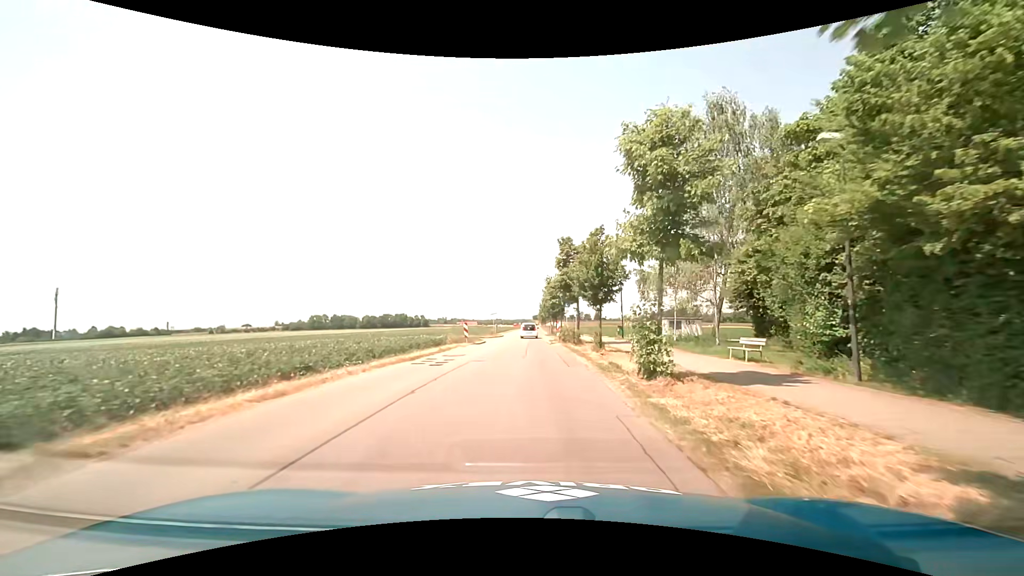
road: tertiary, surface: asphalt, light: Day
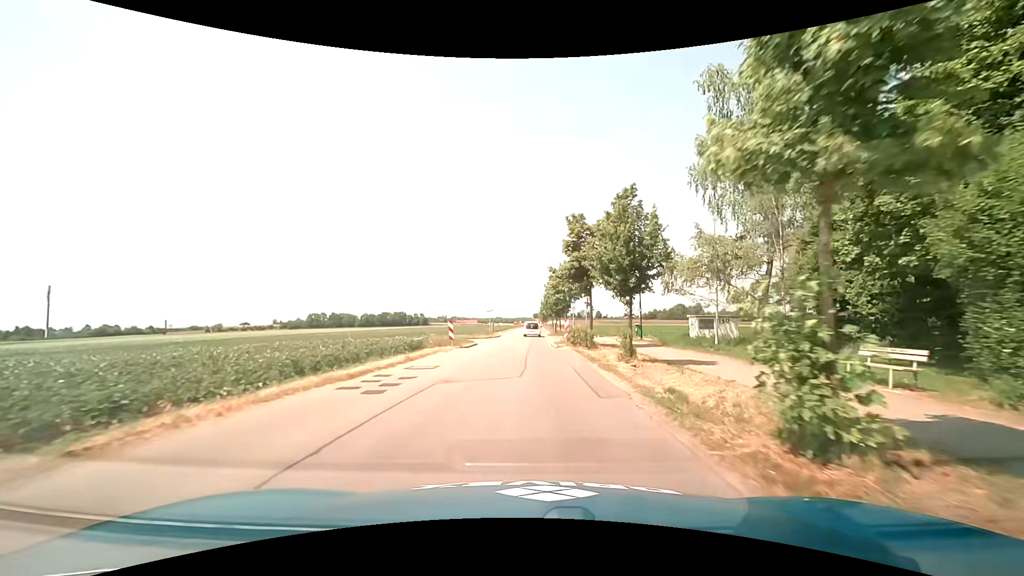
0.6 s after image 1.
(0.0, +6.7) m; 0°
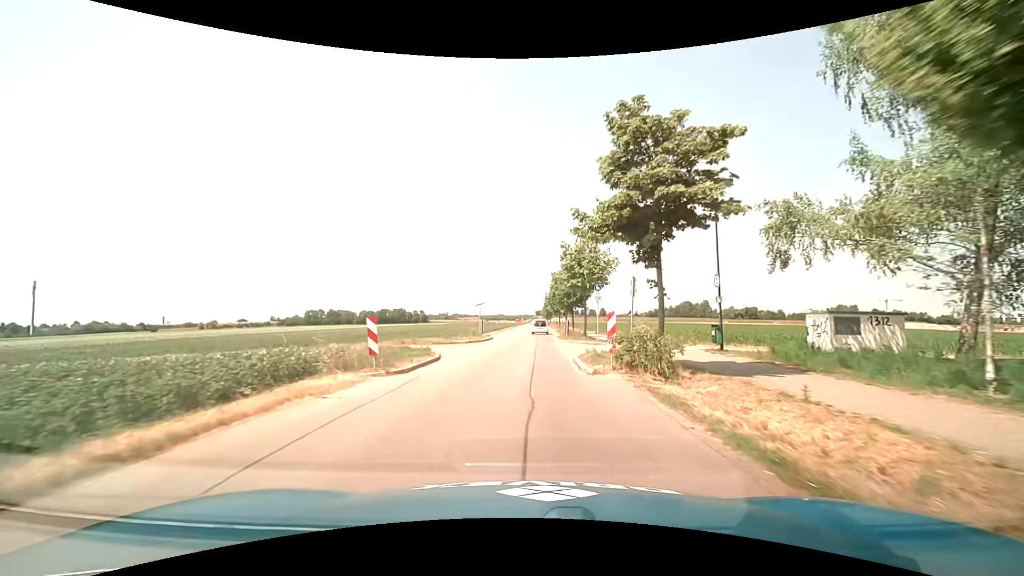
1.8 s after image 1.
(+0.1, +14.0) m; 0°
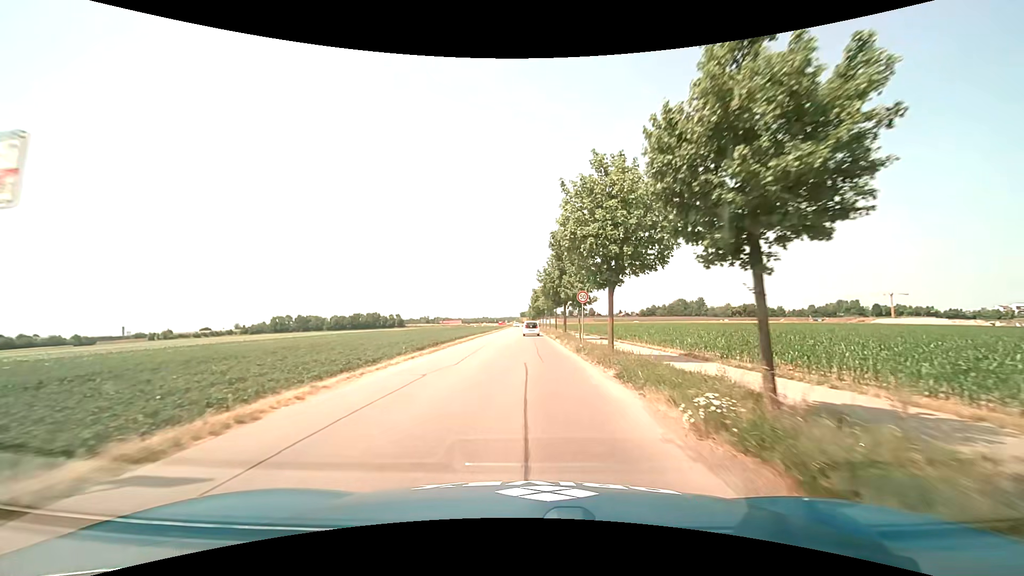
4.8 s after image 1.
(+0.7, +37.2) m; +2°
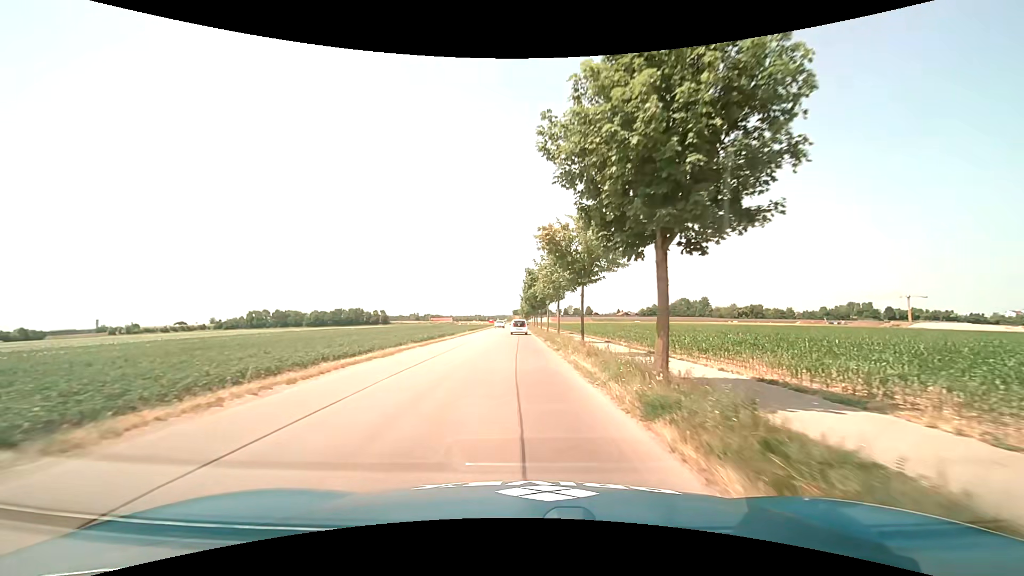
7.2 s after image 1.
(+0.4, +30.9) m; +1°
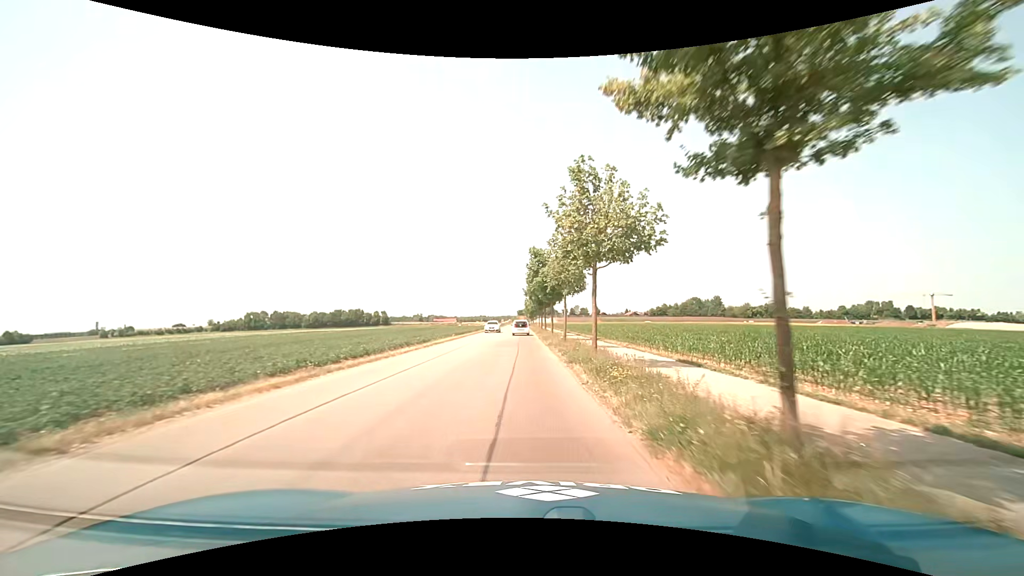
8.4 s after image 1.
(+0.1, +15.5) m; 0°
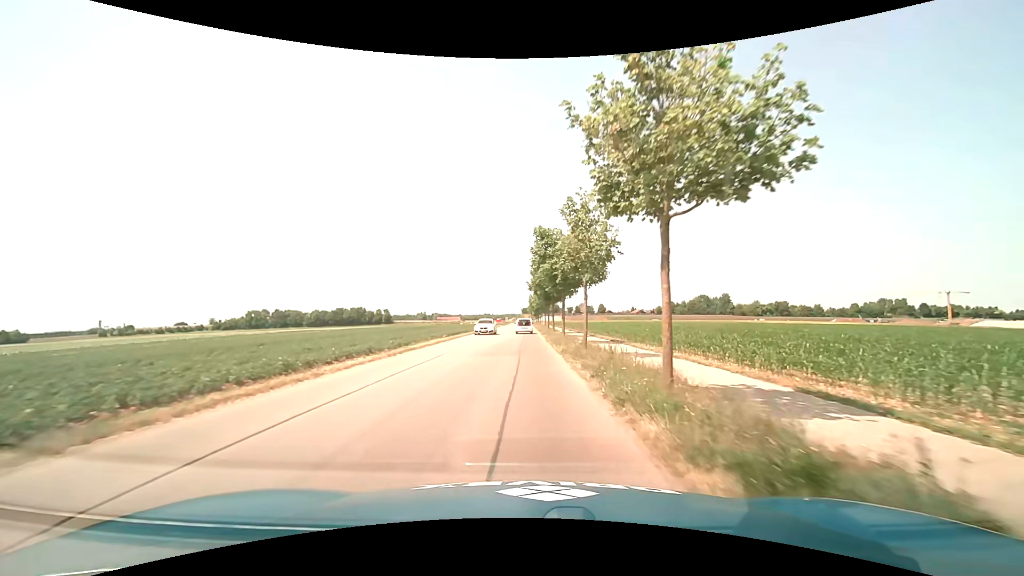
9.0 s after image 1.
(0.0, +7.7) m; 0°
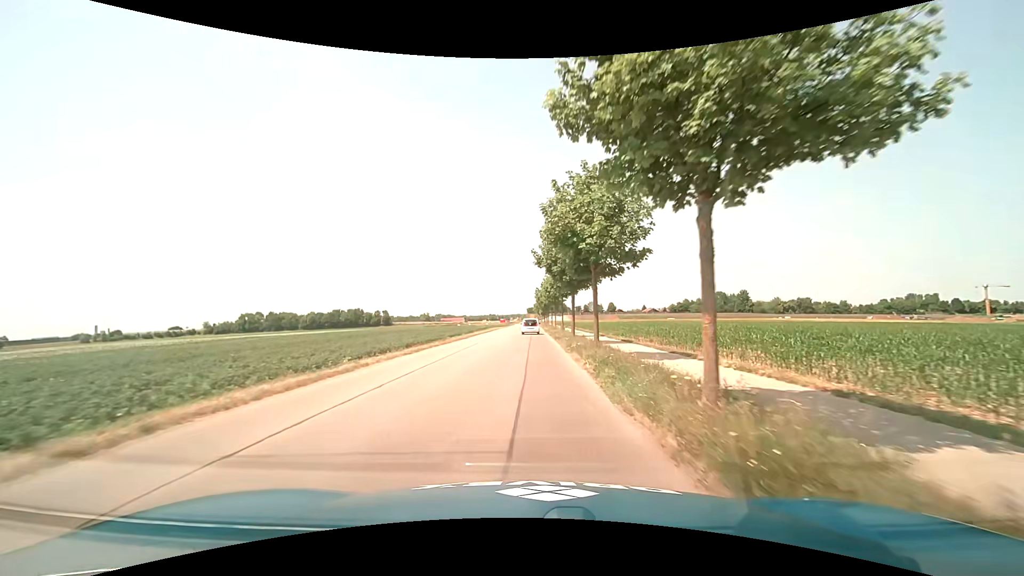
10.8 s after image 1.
(-0.4, +23.3) m; -1°
(0, +10) (0, +20) (0, +30) (0, +40) (0, +50) (0, +60) (0, +70) (0, +80) (0, +90) (+1, +100) m
